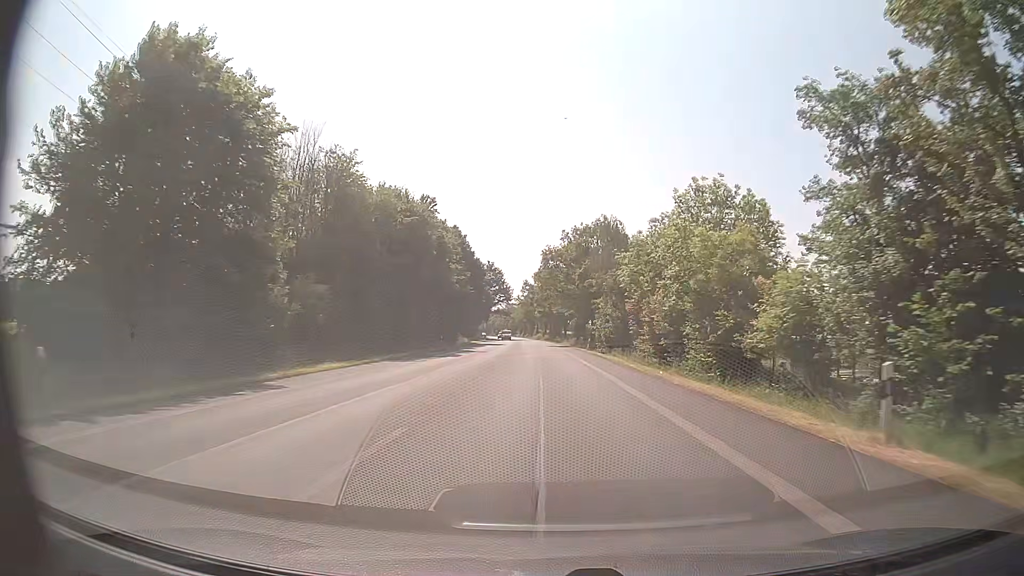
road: primary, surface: asphalt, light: Day
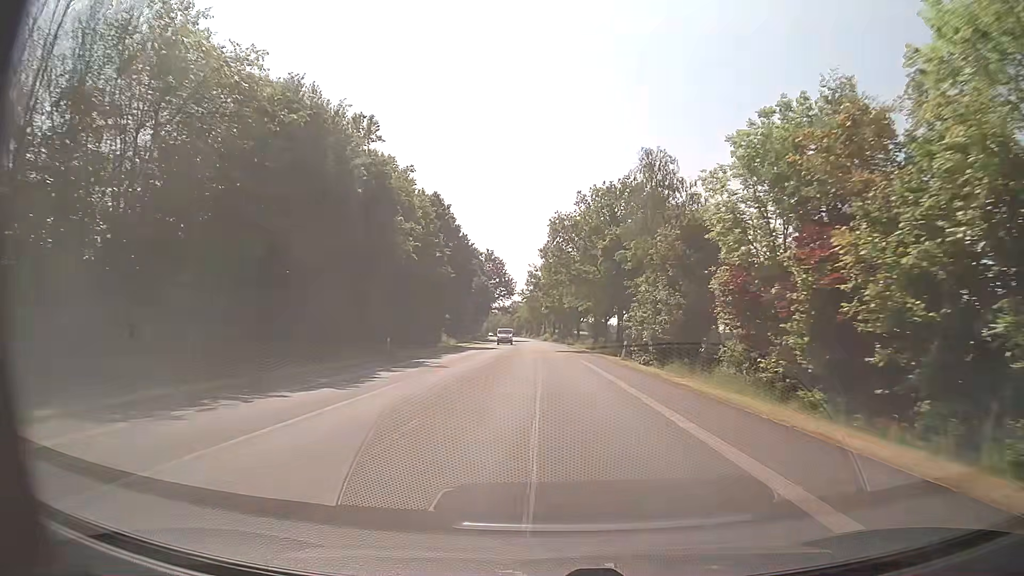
(-0.1, +22.5) m; -1°
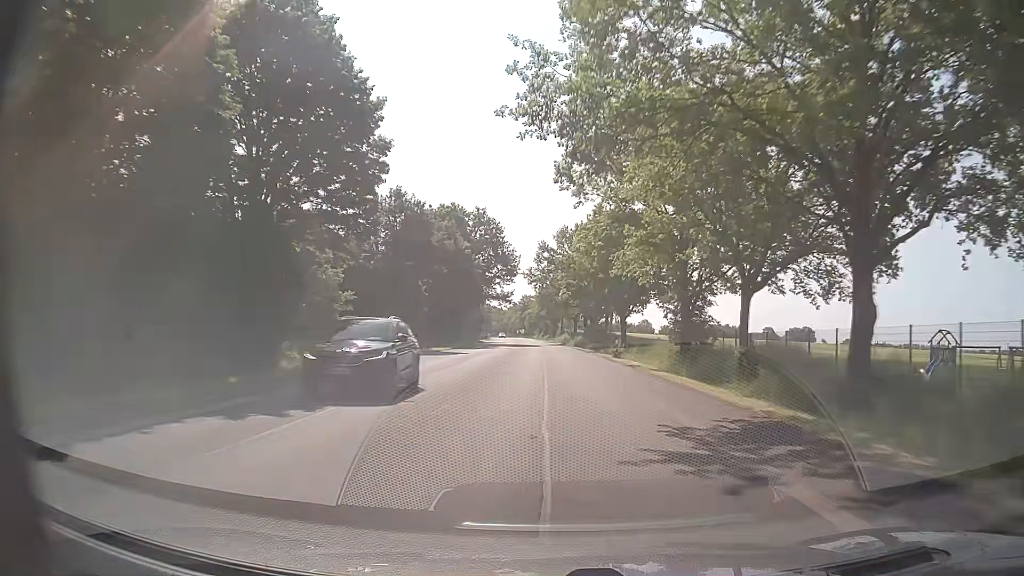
(-0.6, +45.1) m; -1°
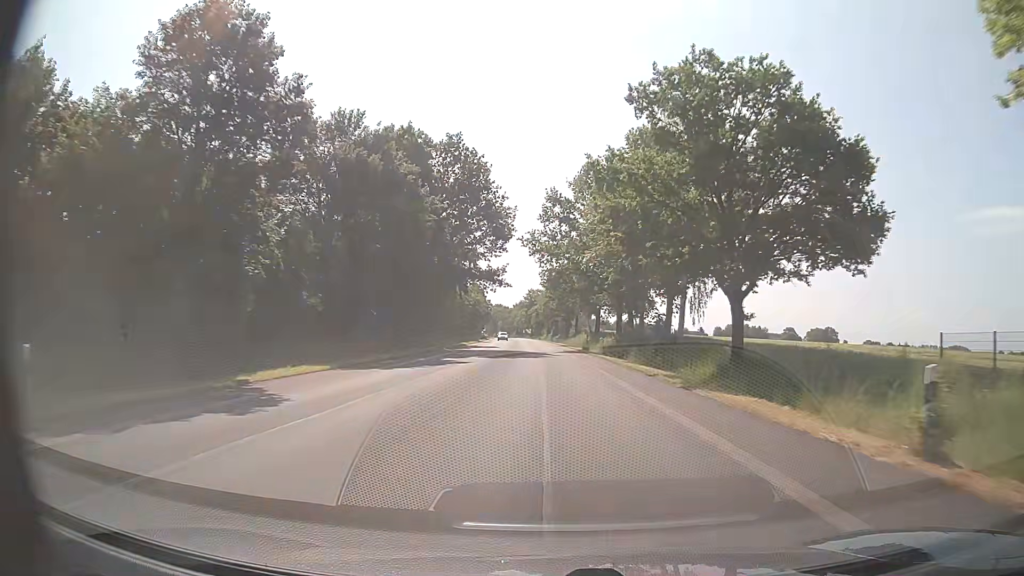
(-0.5, +33.8) m; -1°
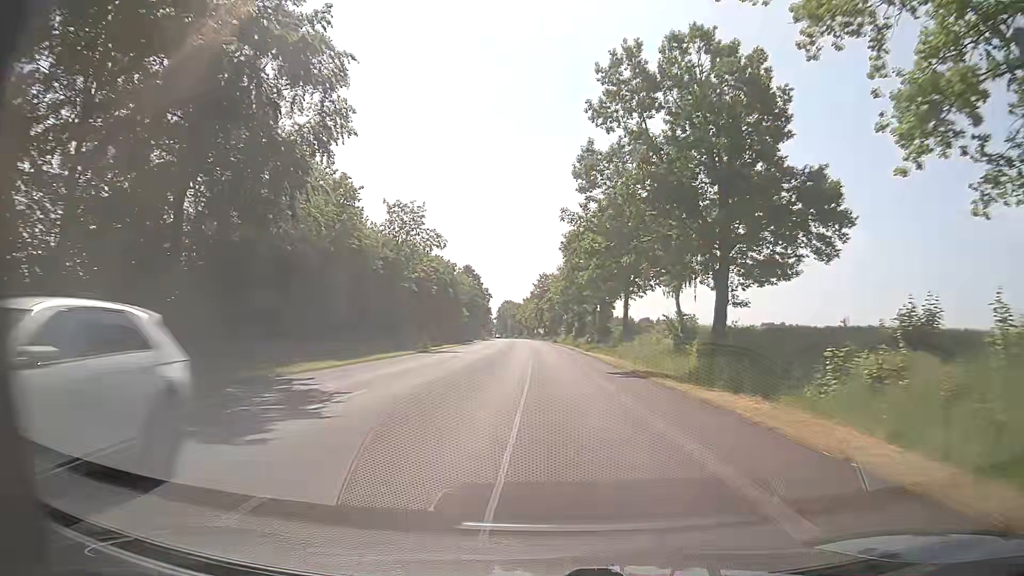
(-0.3, +56.3) m; -1°
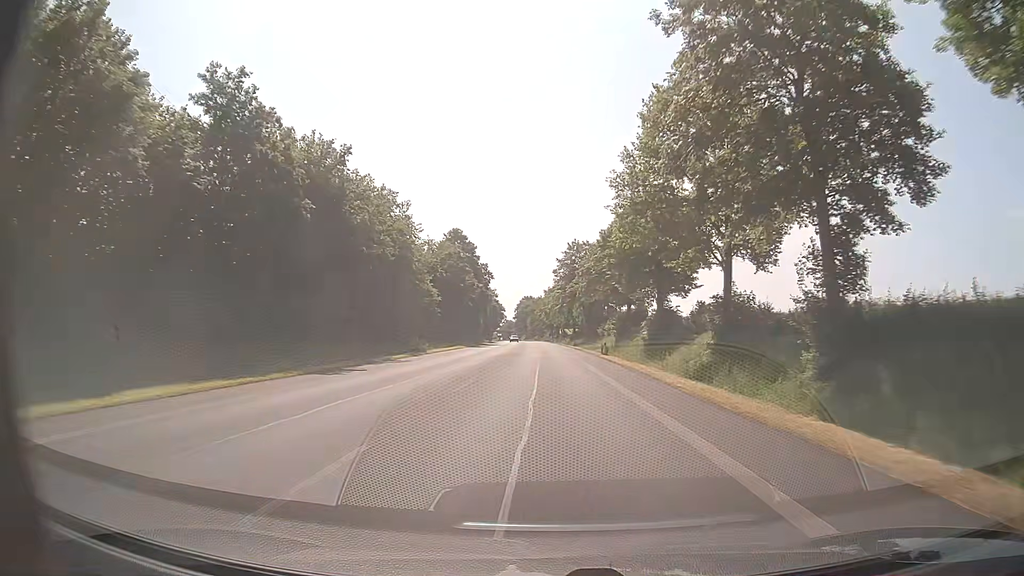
(-1.6, +56.3) m; -3°
(0, +10) (0, +20) (0, +30) (0, +40) (0, +50) (0, +60) (0, +70) (0, +80) (-1, +90) (-1, +100) m
